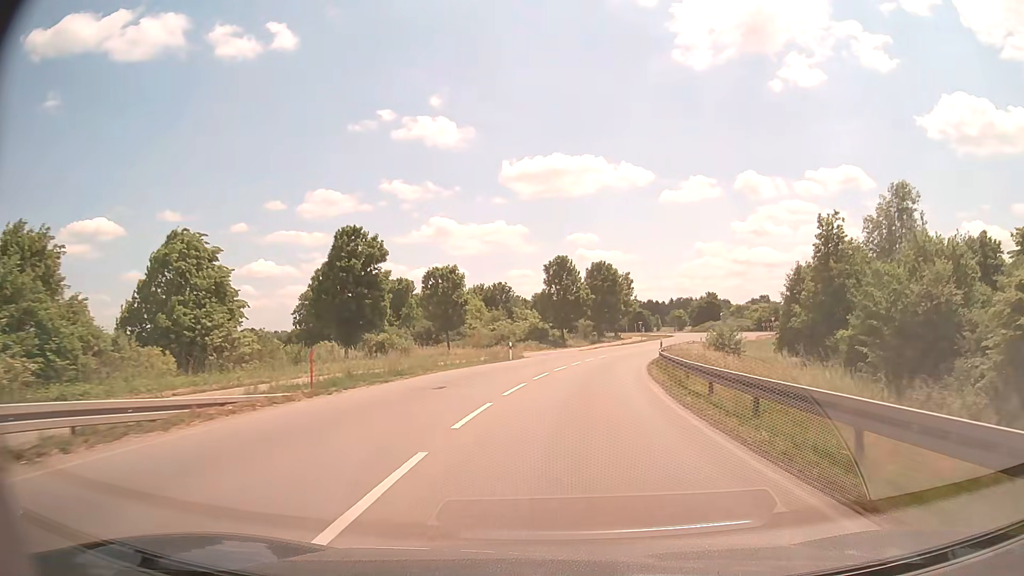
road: secondary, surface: asphalt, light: Day
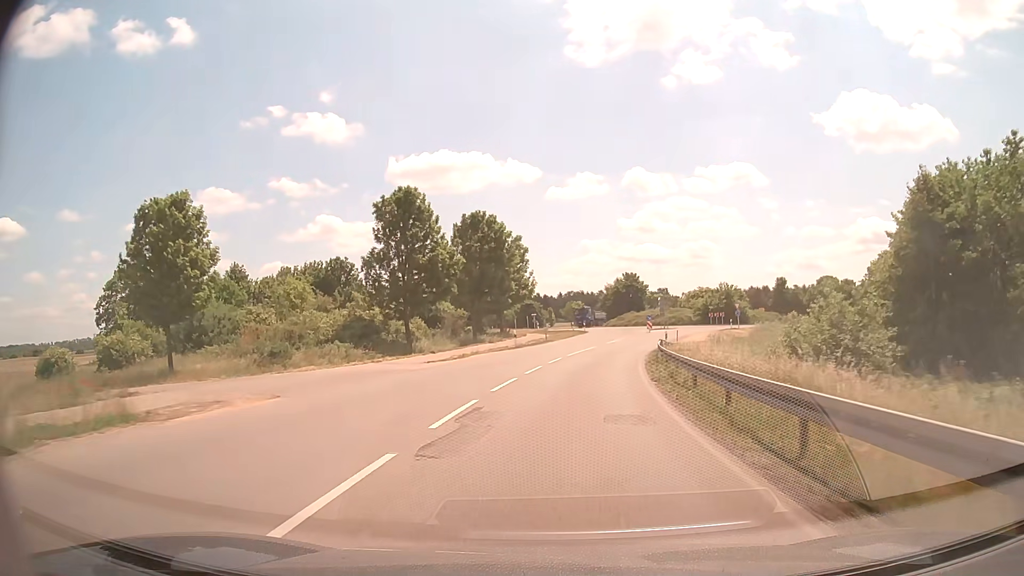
(+3.2, +35.7) m; +10°
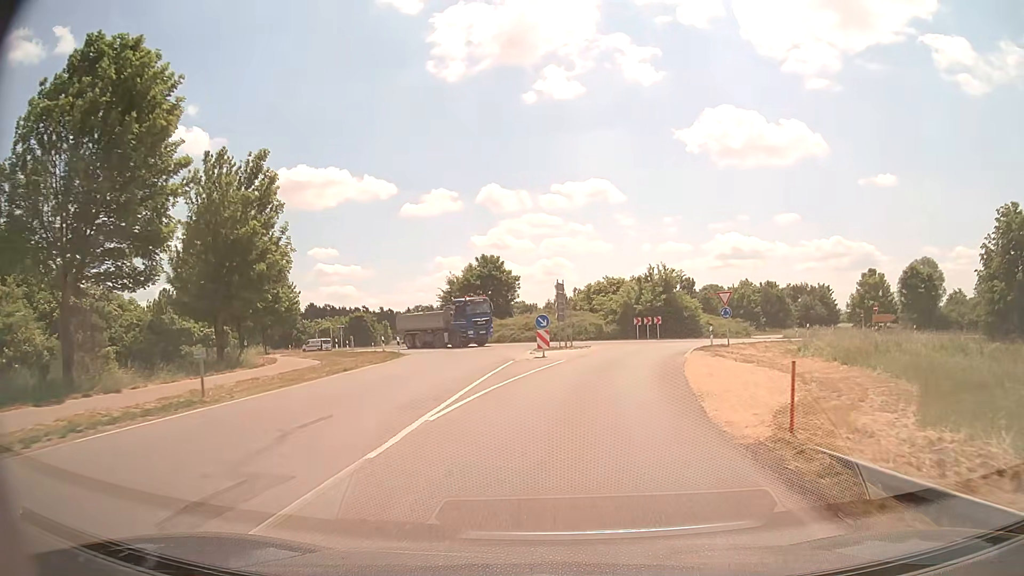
(+3.9, +39.2) m; +12°
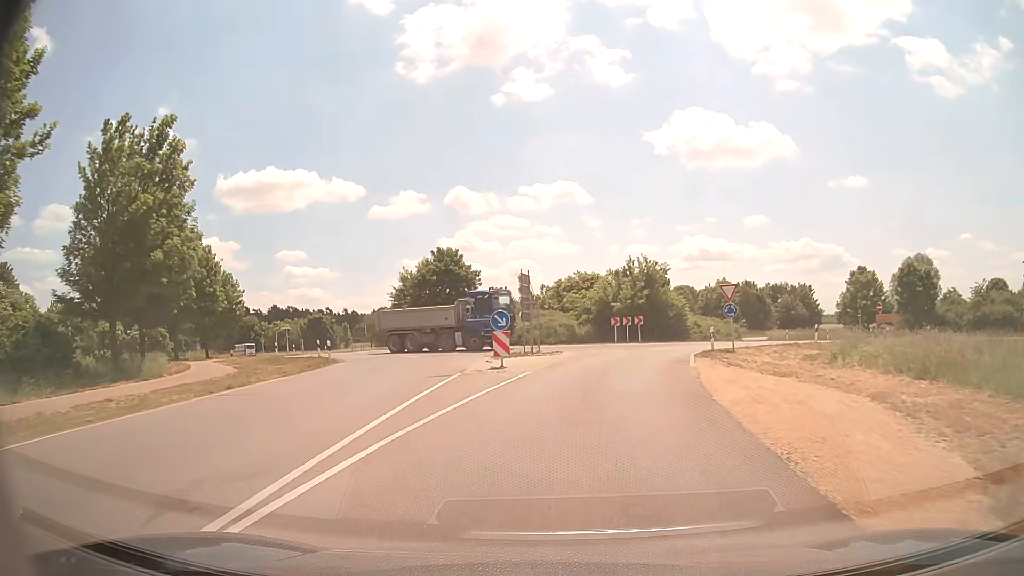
(+0.2, +6.6) m; +3°
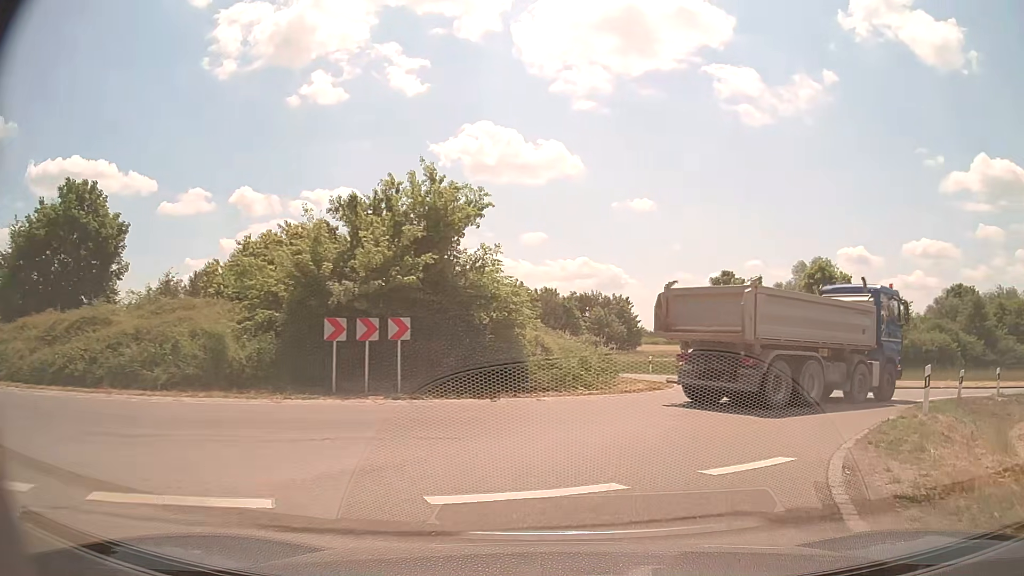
(+3.1, +26.5) m; +19°
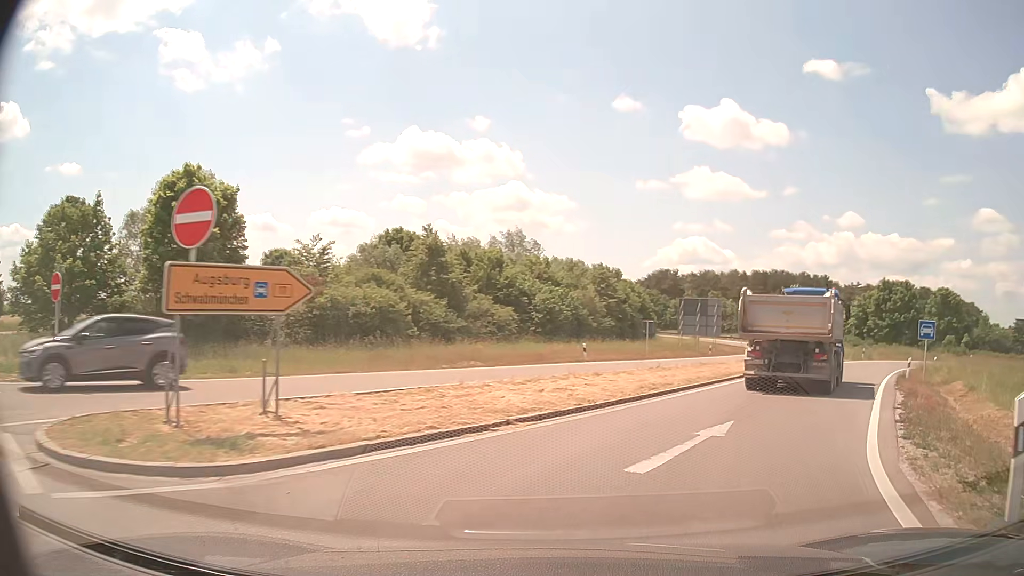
(+10.0, +21.0) m; +50°
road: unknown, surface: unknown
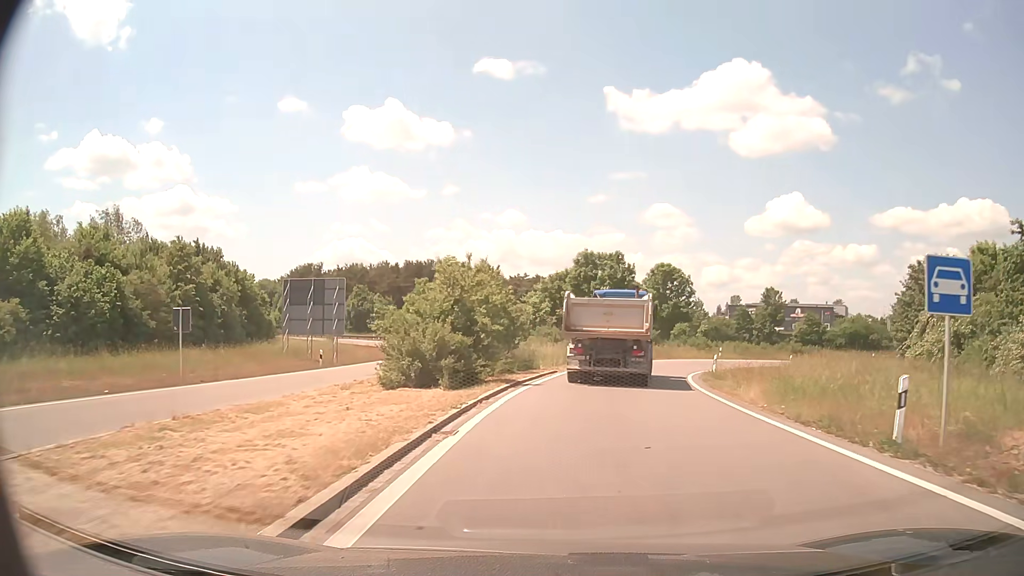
(+7.7, +22.7) m; +29°
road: trunk_link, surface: asphalt
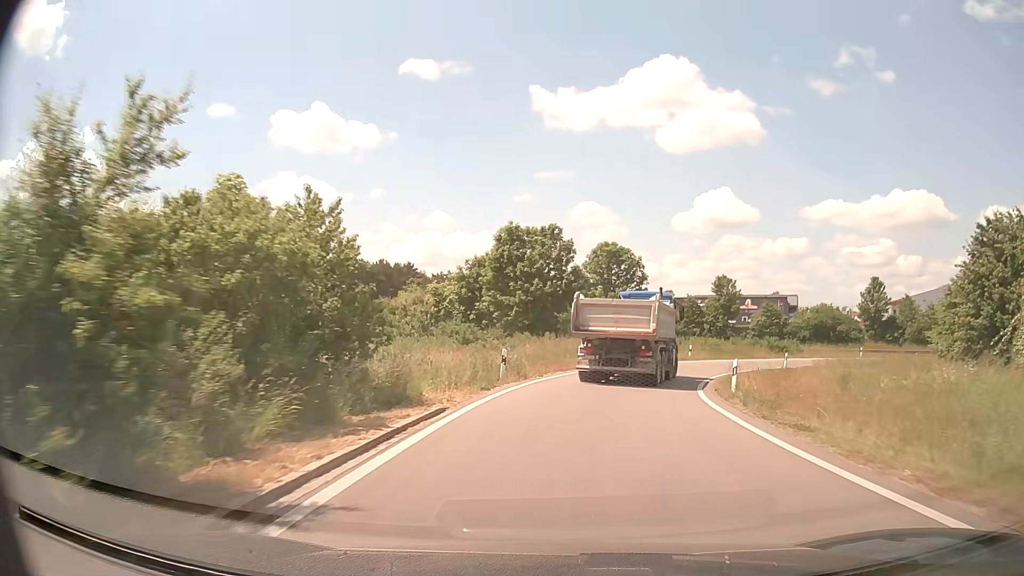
(+0.8, +14.6) m; +6°
(0, +10) (+2, +20) (+5, +29) (+9, +39) (+15, +47) (+22, +54) (+30, +59) (+40, +63) (+49, +64) (+59, +65) m
